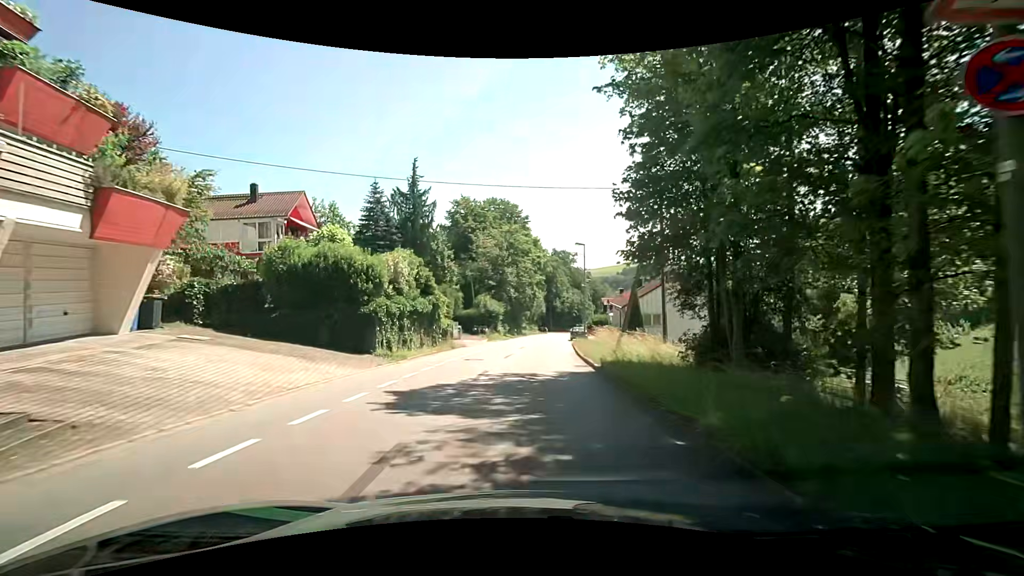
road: tertiary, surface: asphalt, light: Day
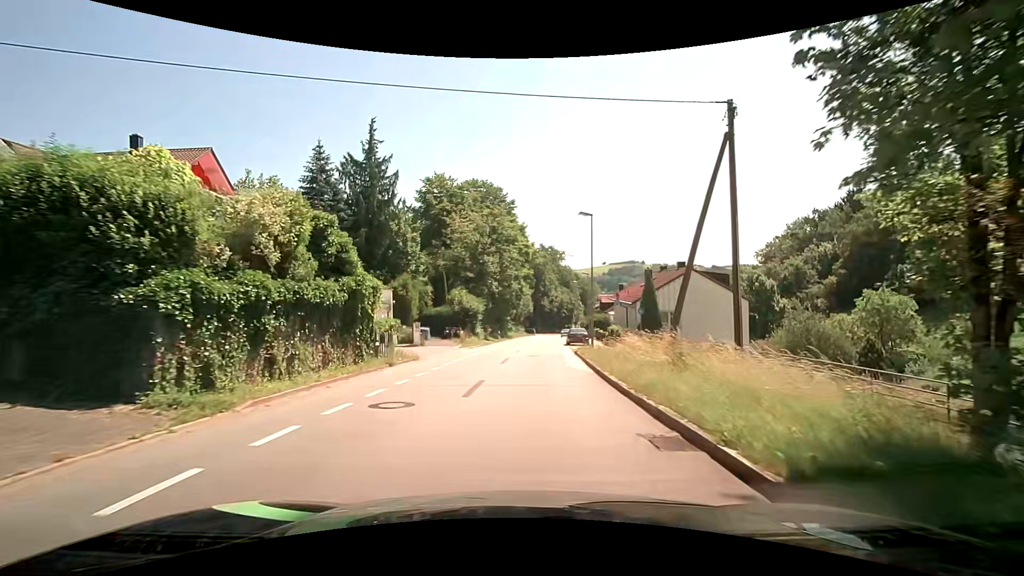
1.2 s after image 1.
(0.0, +10.9) m; +1°
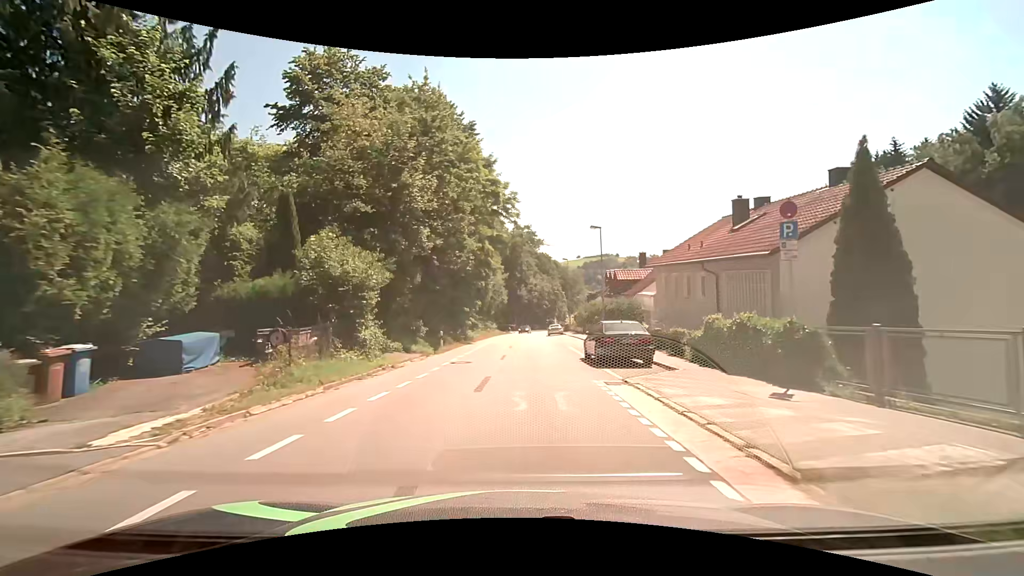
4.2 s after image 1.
(+0.6, +26.4) m; +3°
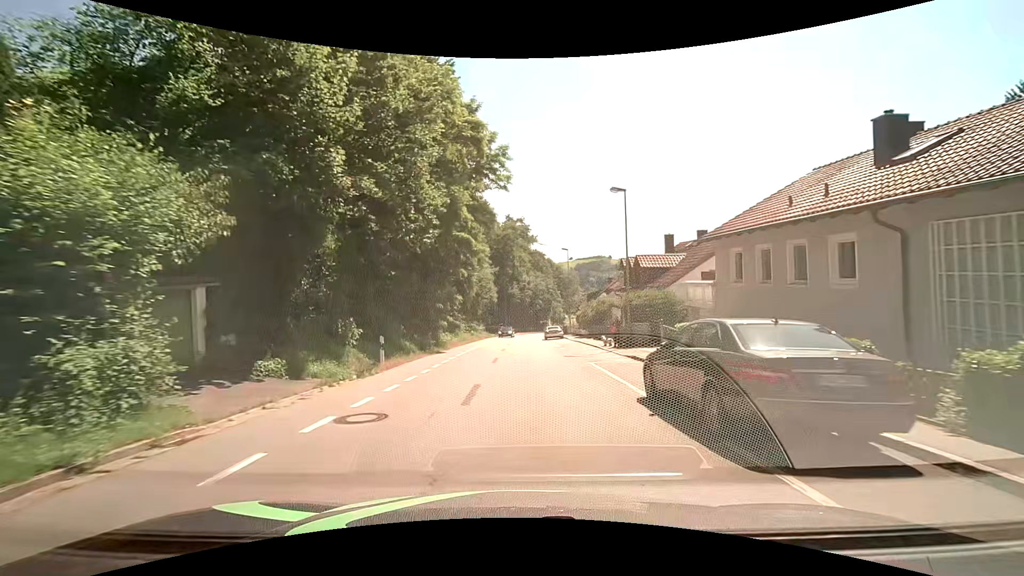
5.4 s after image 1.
(+0.1, +10.7) m; +1°
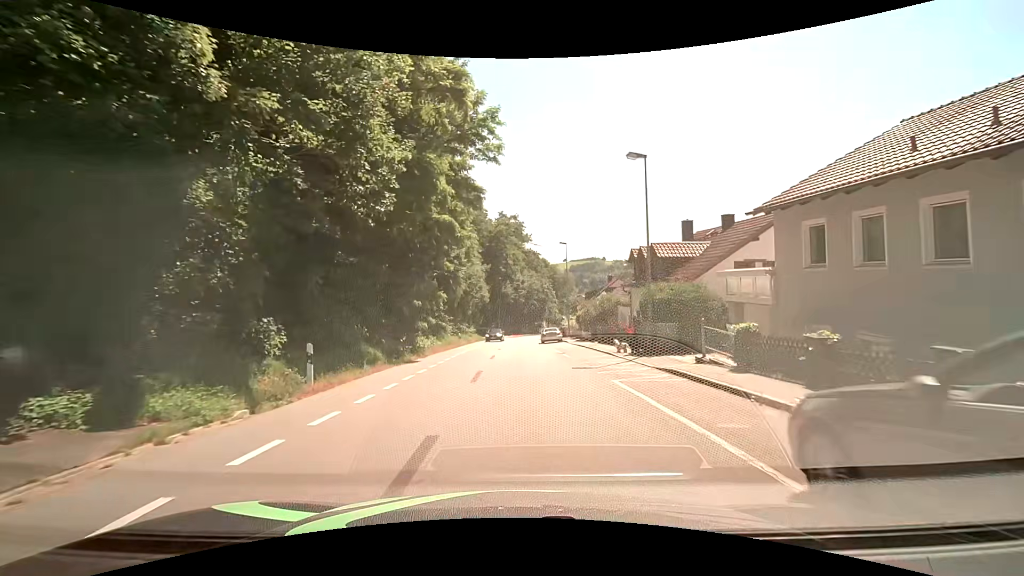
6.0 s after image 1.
(0.0, +5.4) m; 0°
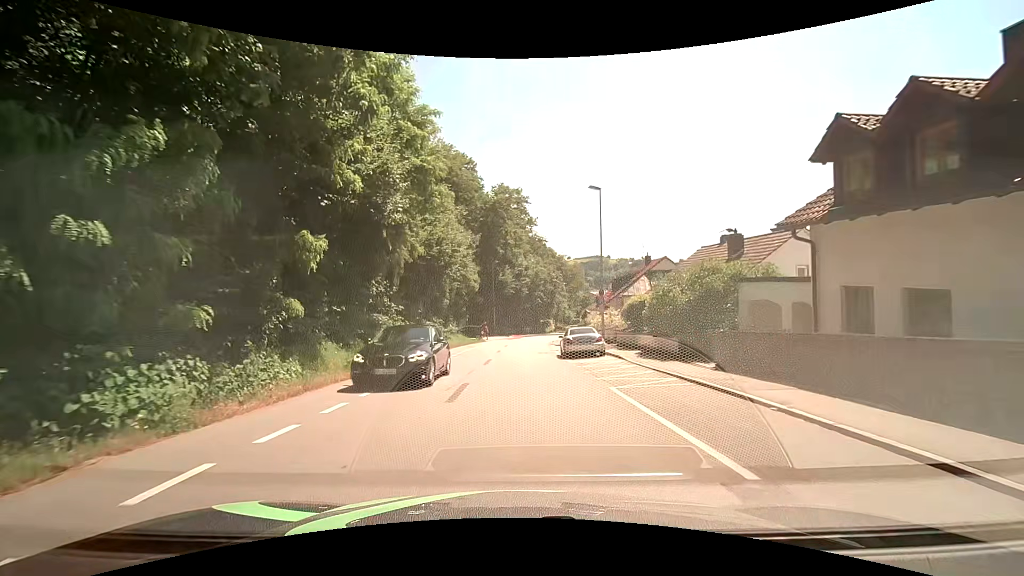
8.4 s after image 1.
(+0.2, +20.9) m; -1°
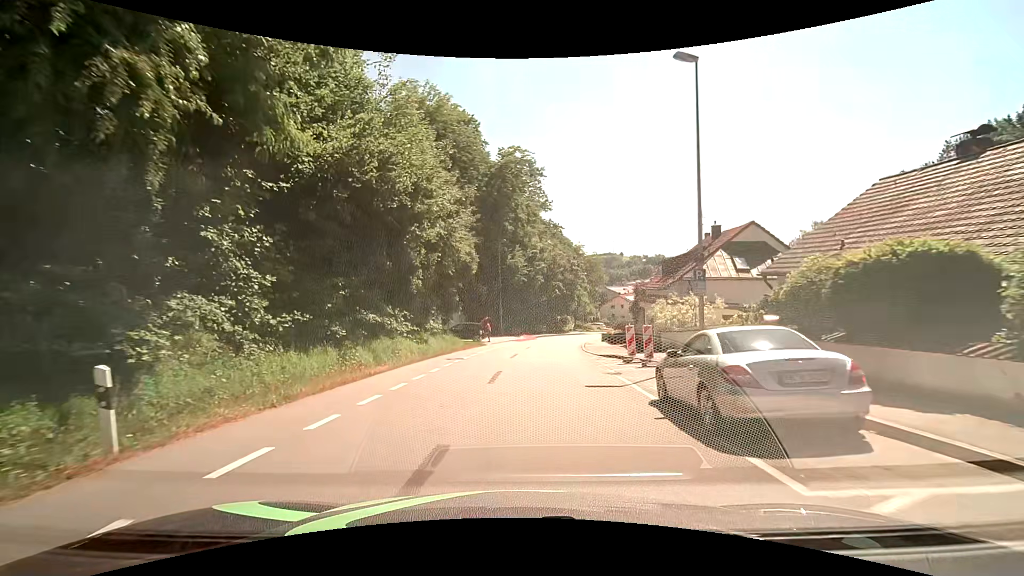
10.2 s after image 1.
(0.0, +15.5) m; -1°
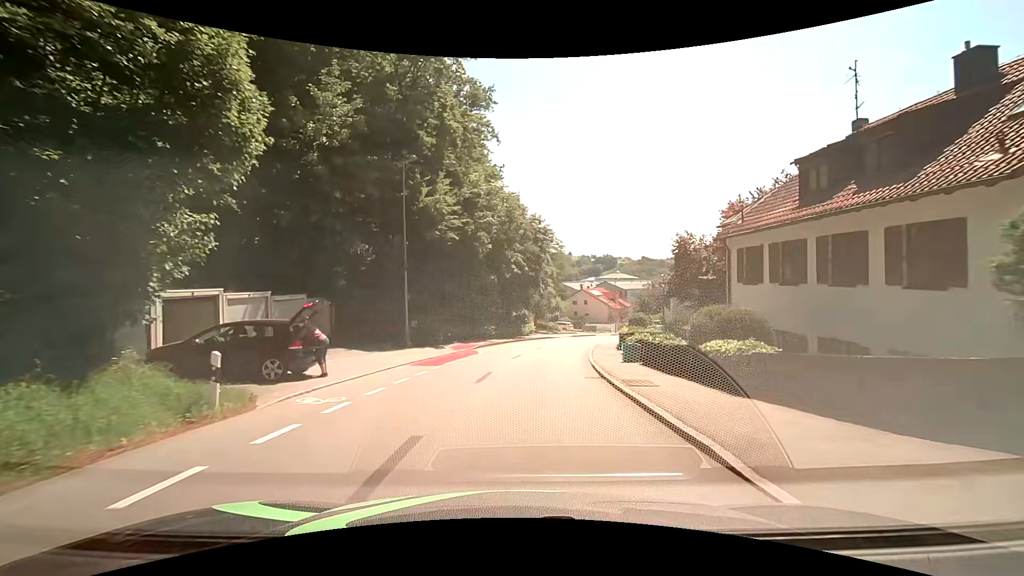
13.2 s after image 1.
(+1.3, +26.3) m; +7°
(0, +10) (+1, +20) (+2, +30) (+4, +40) (+7, +49) (+10, +59) (+13, +68) (+17, +77) (+22, +86) (+27, +95) m
